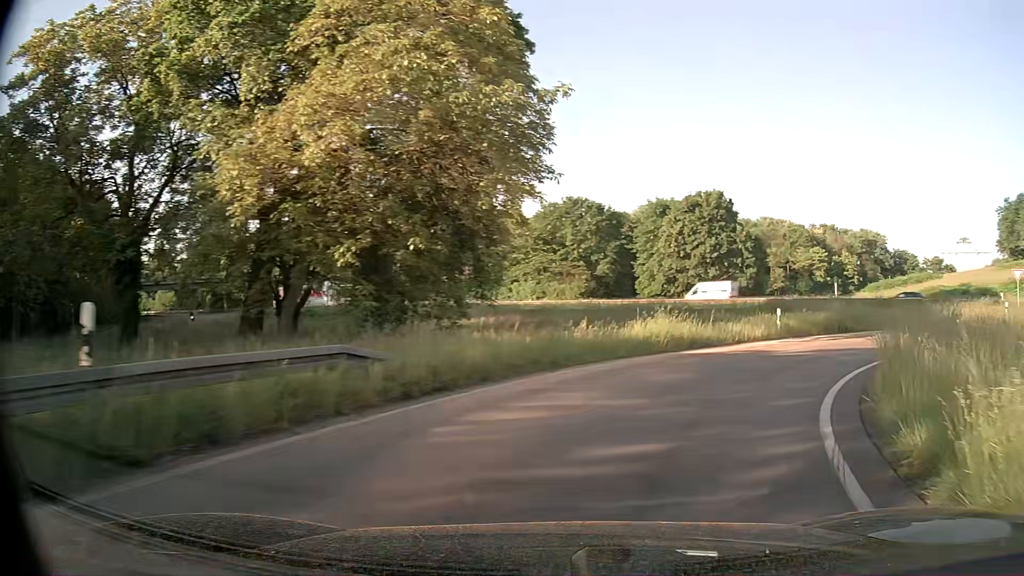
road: trunk_link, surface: asphalt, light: Day
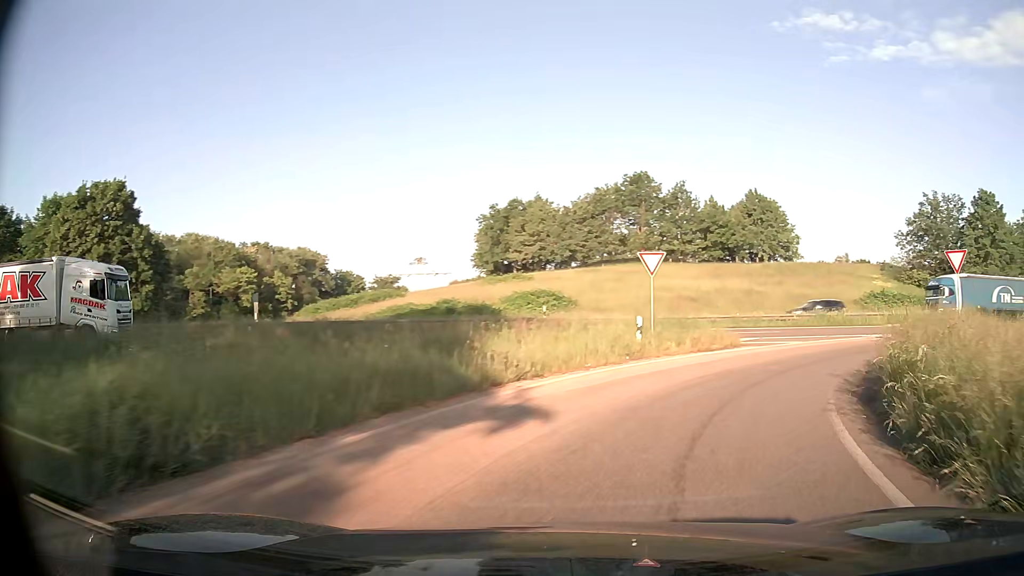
(+9.2, +20.5) m; +49°
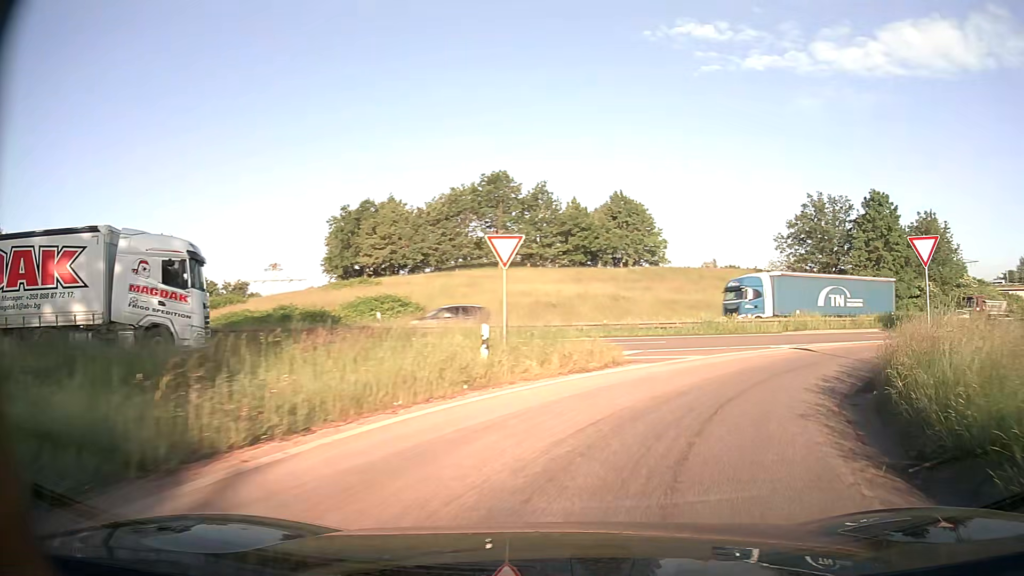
(+0.6, +5.8) m; +12°
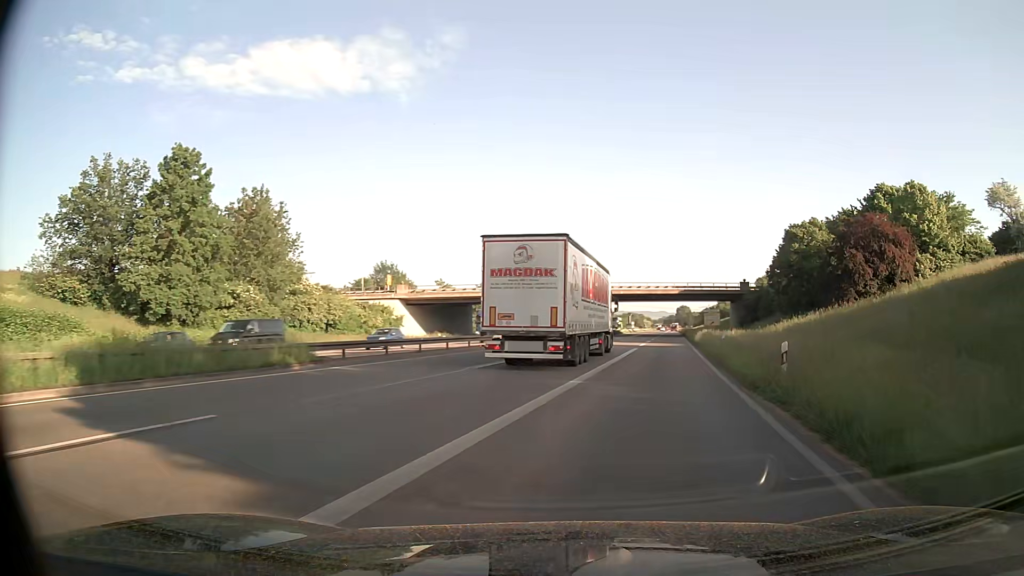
(+15.6, +25.8) m; +58°
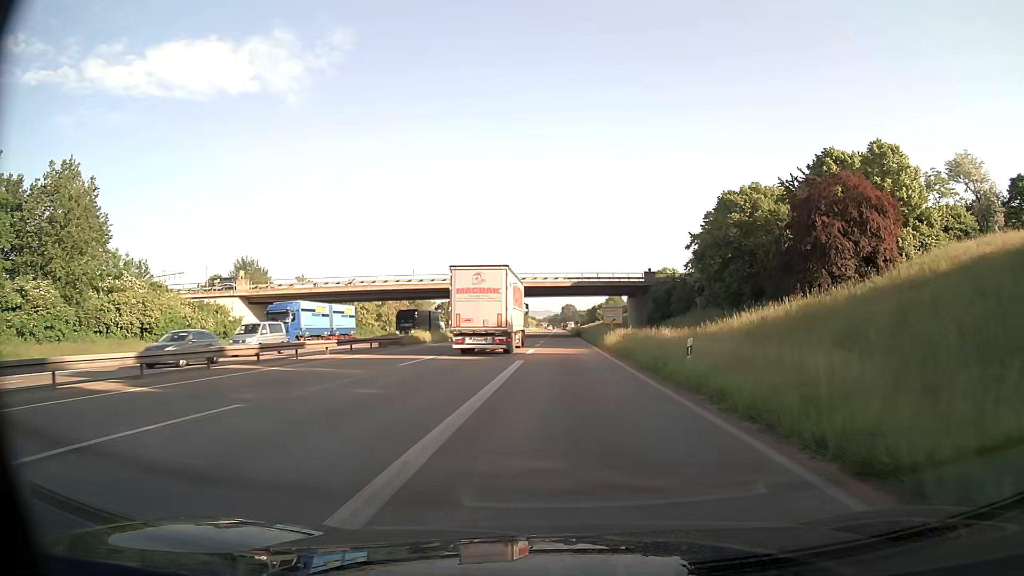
(+1.7, +15.9) m; +10°
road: trunk
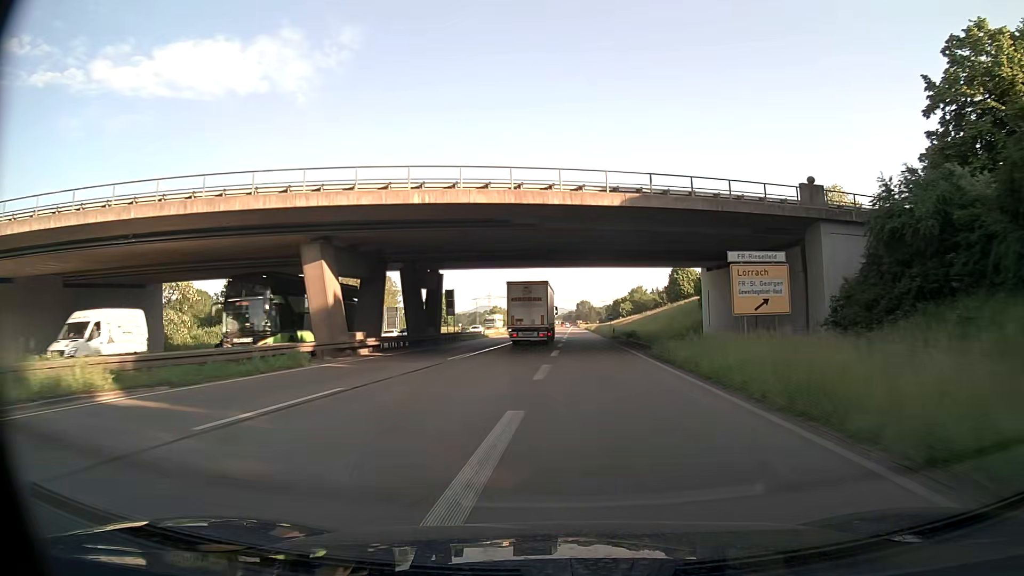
(-0.2, +53.0) m; -1°
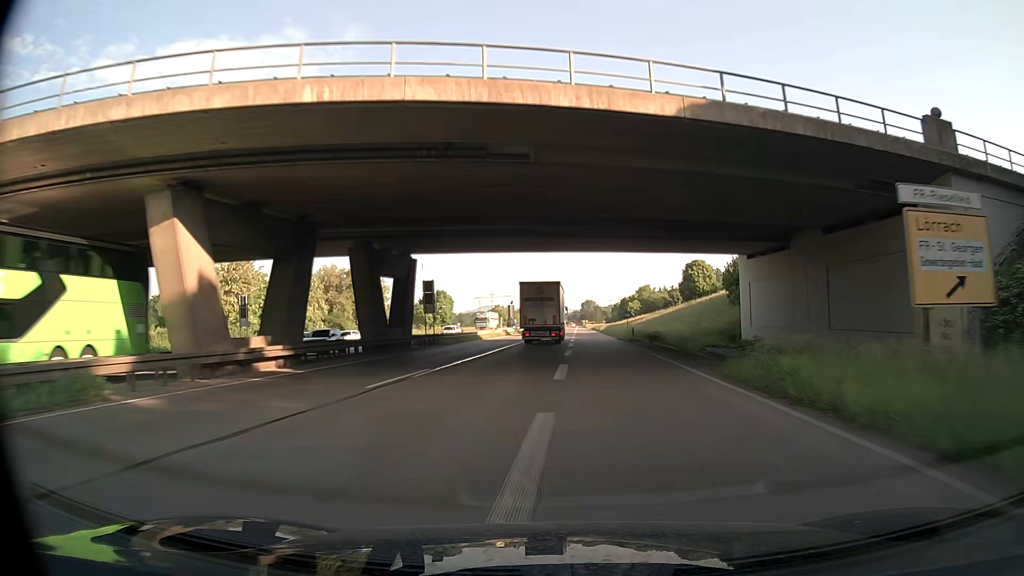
(0.0, +12.3) m; -1°
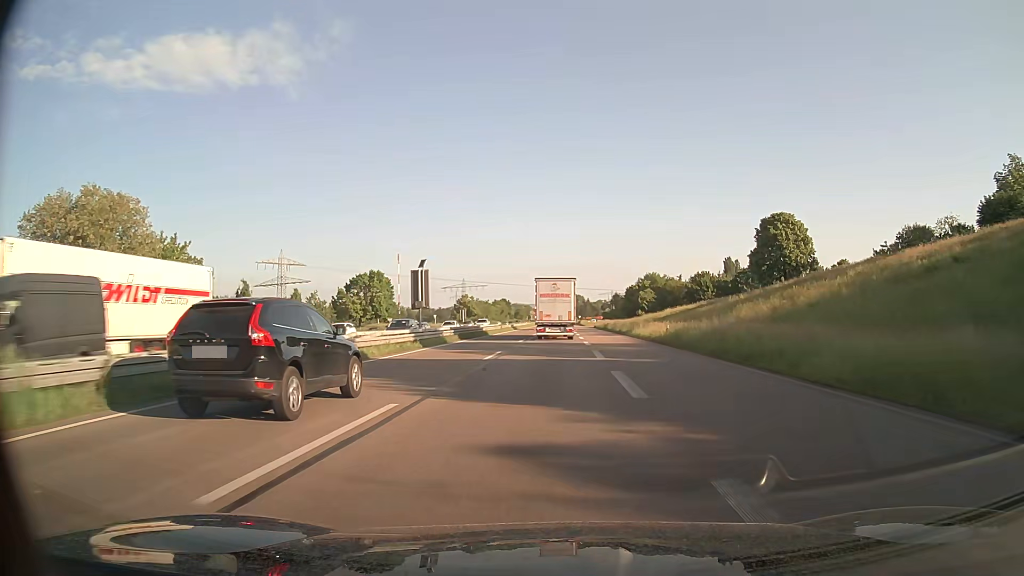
(-0.1, +65.0) m; +1°
(0, +10) (0, +20) (0, +30) (0, +40) (+1, +50) (+1, +60) (+1, +70) (+1, +80) (+1, +90) (+1, +100) m
